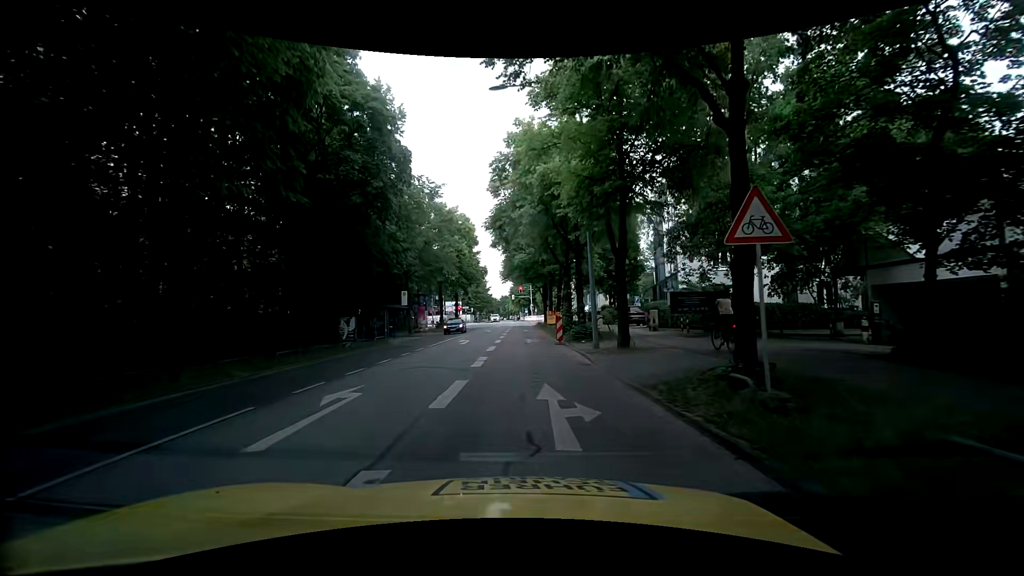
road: secondary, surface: asphalt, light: Day
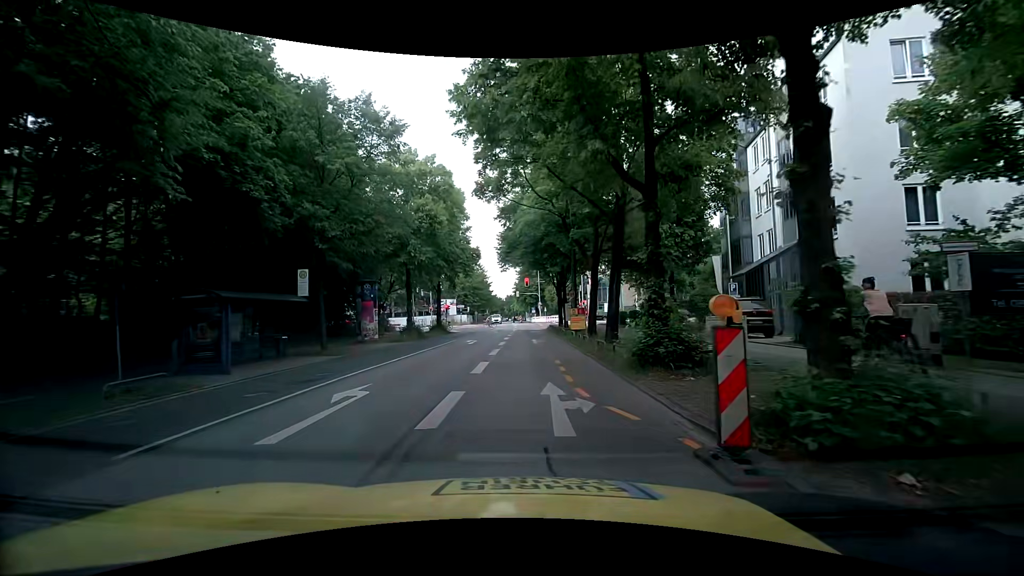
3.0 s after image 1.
(-0.2, +19.4) m; 0°
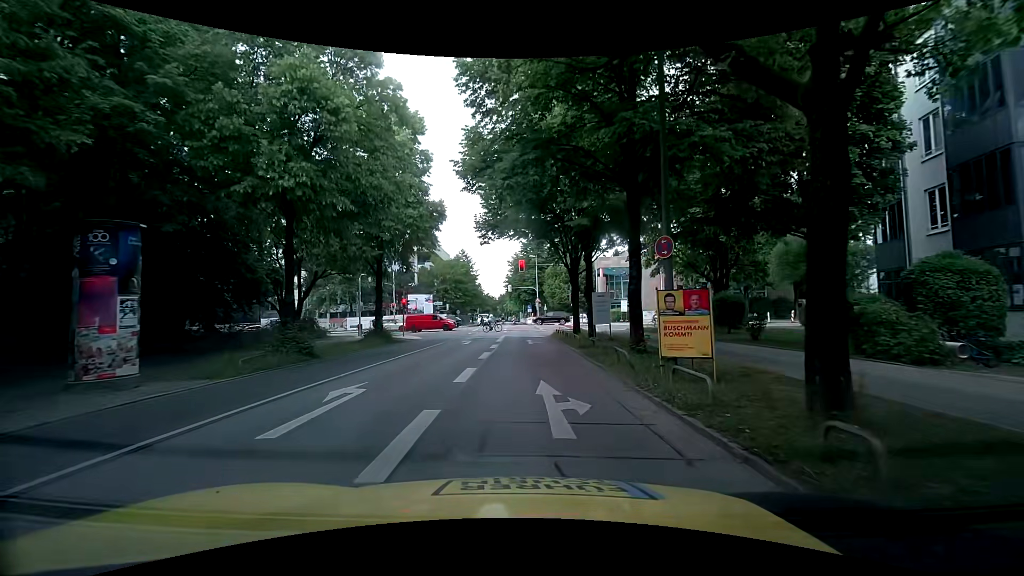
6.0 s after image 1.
(-0.5, +19.9) m; 0°
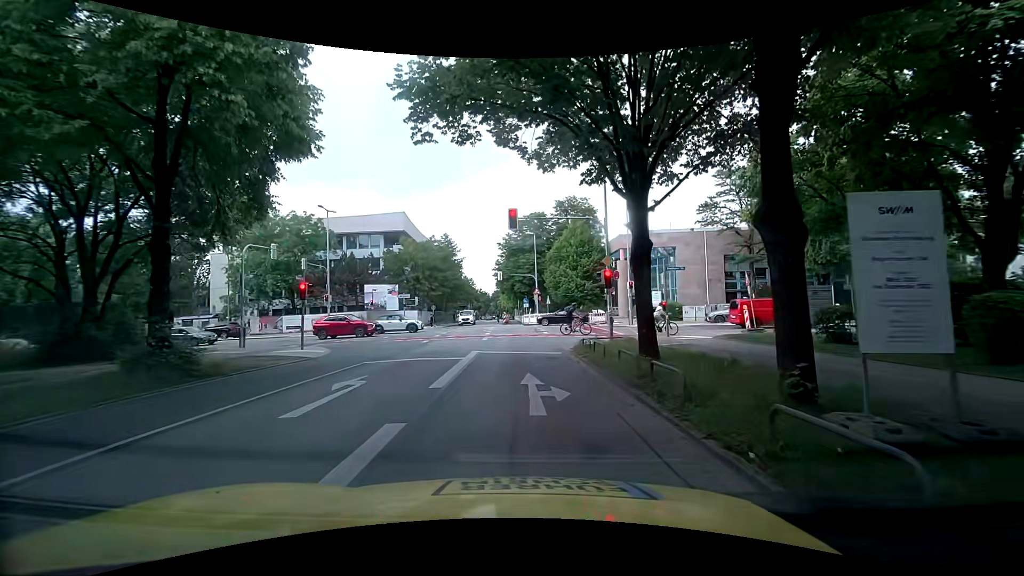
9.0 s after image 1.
(-0.2, +18.8) m; +1°
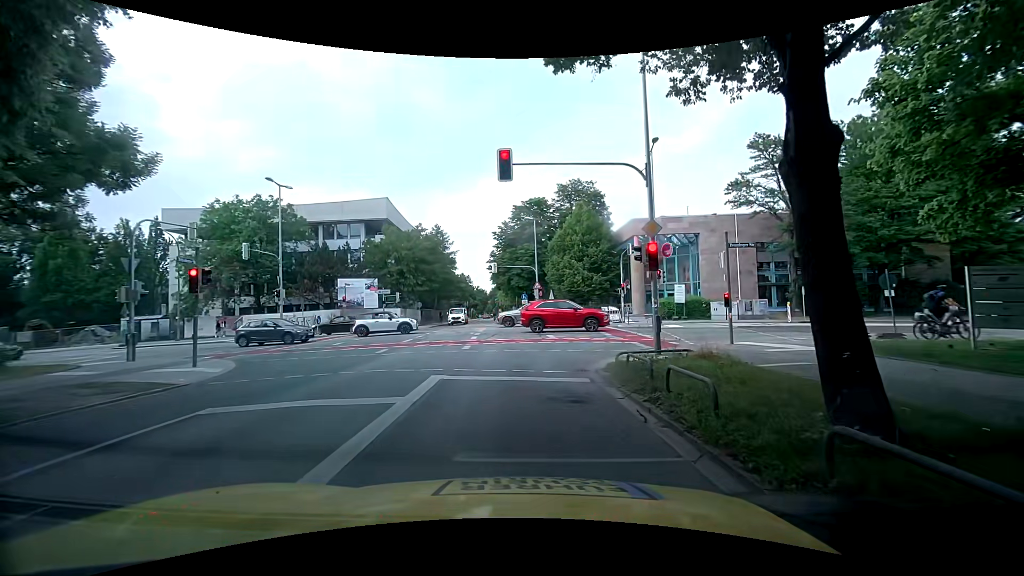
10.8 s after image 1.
(-0.2, +7.6) m; -2°
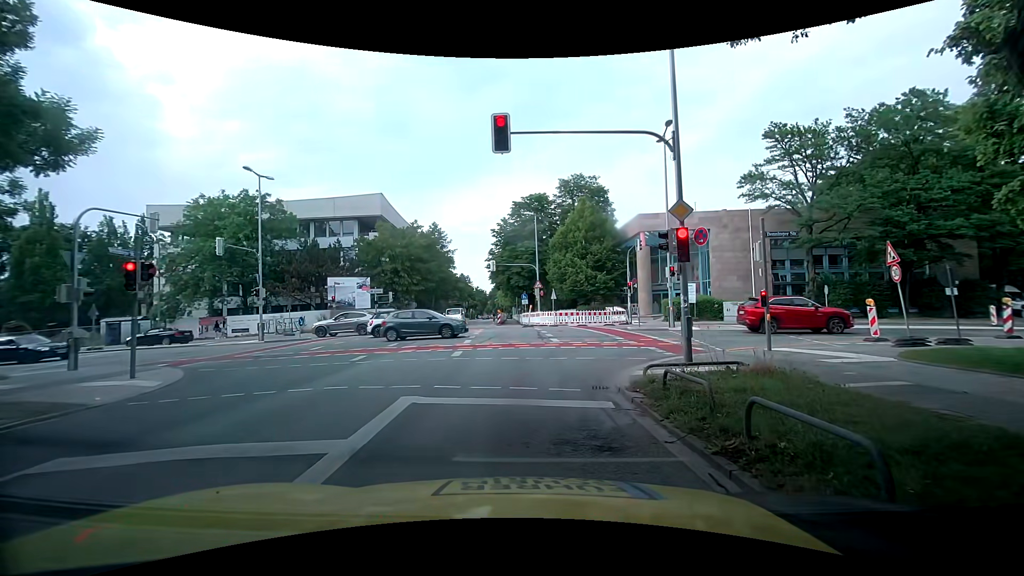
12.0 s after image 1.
(+0.1, +2.5) m; +1°
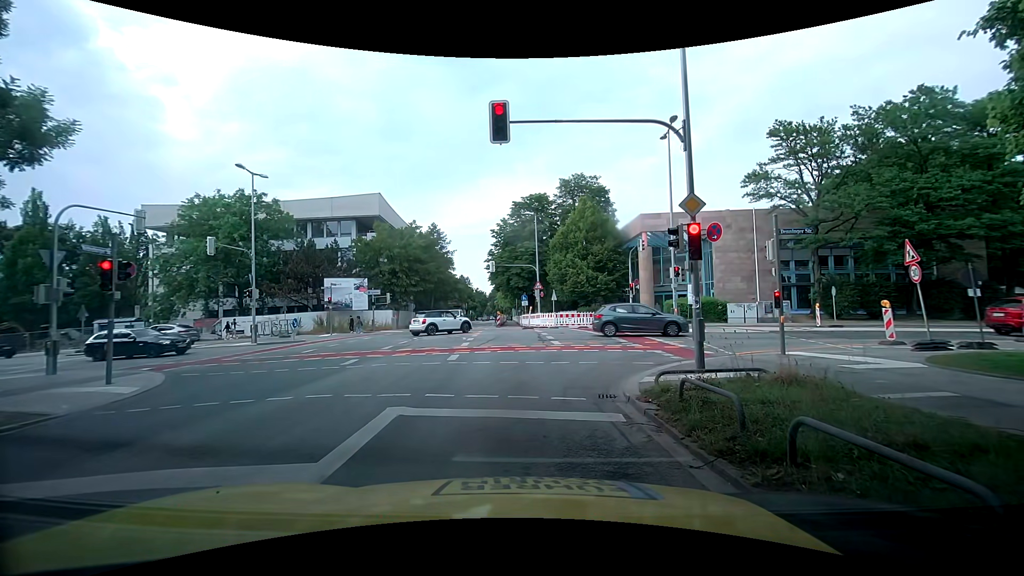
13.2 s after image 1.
(0.0, +0.7) m; 0°
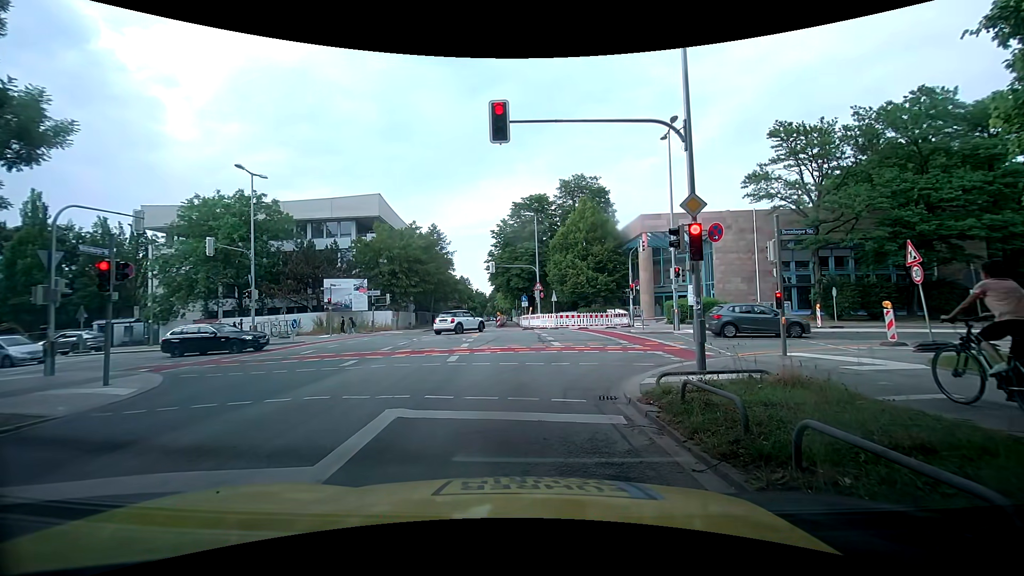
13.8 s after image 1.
(0.0, +0.1) m; 0°
